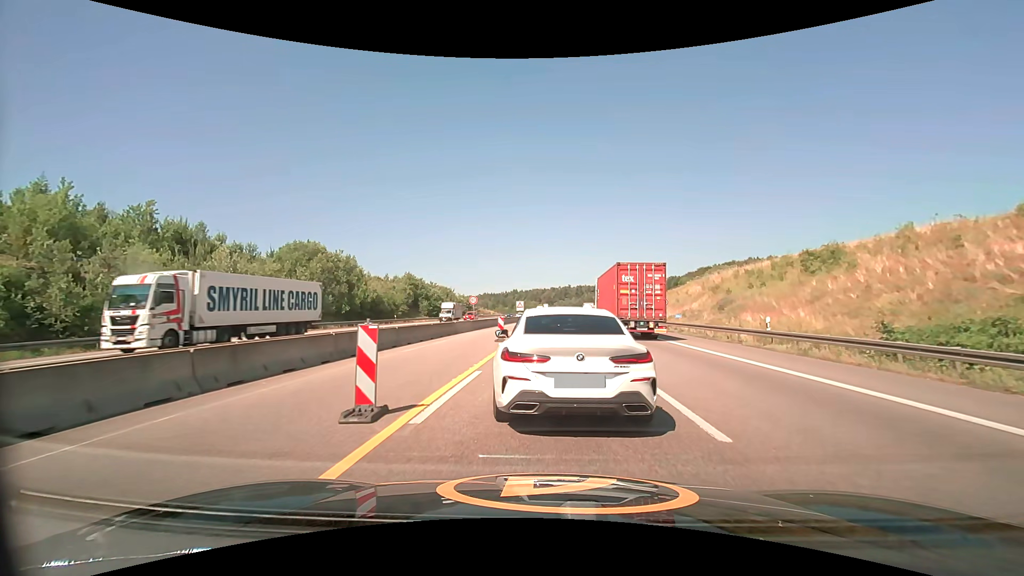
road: motorway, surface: asphalt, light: Day
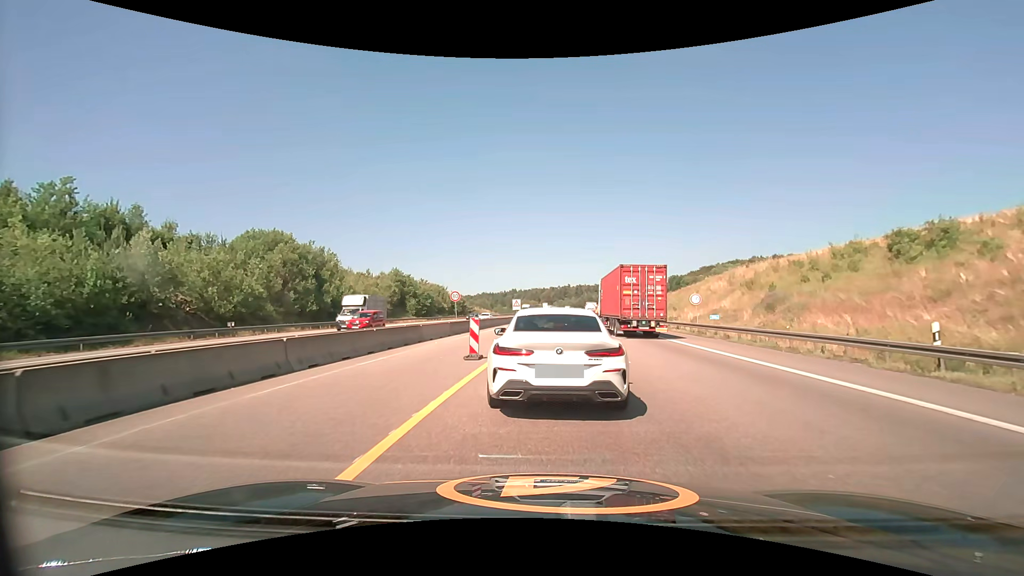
(0.0, +9.1) m; 0°
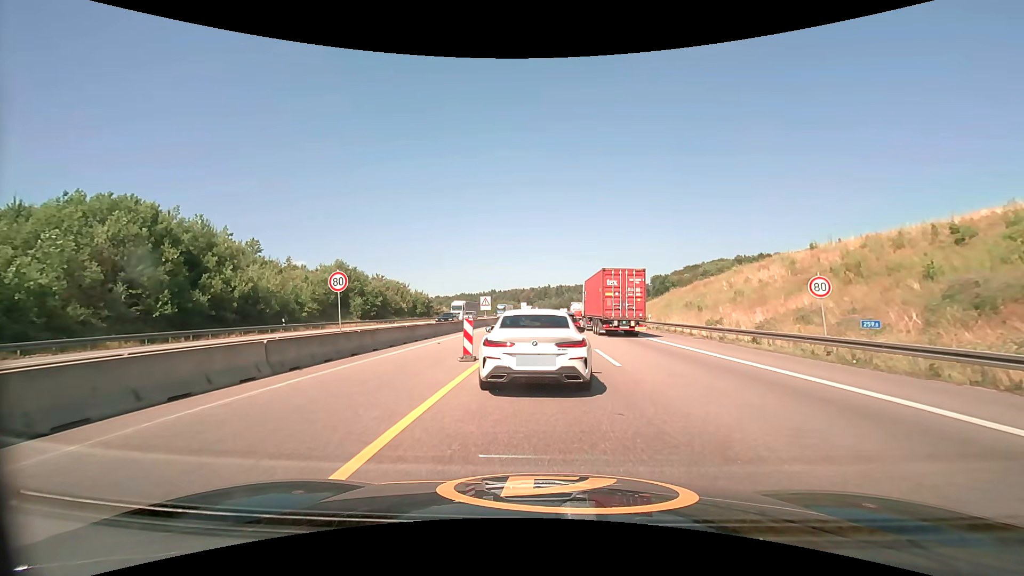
(+0.4, +18.2) m; +2°
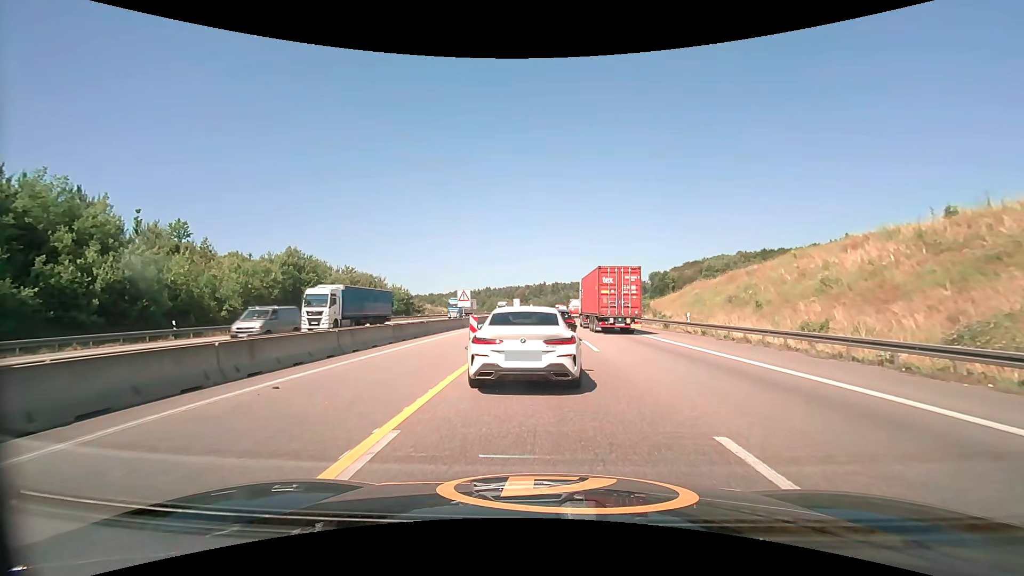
(+0.1, +13.4) m; 0°
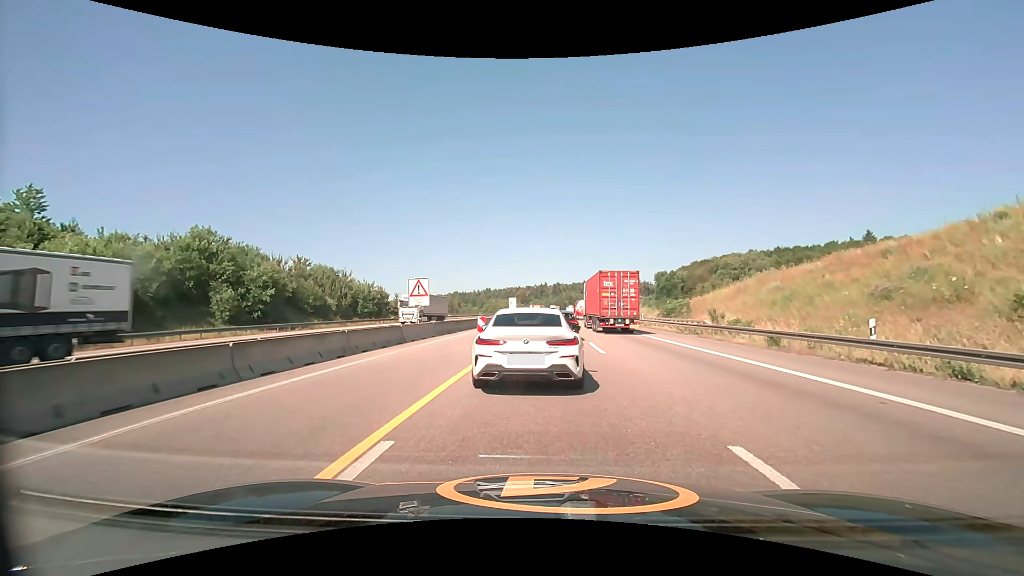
(0.0, +17.5) m; 0°
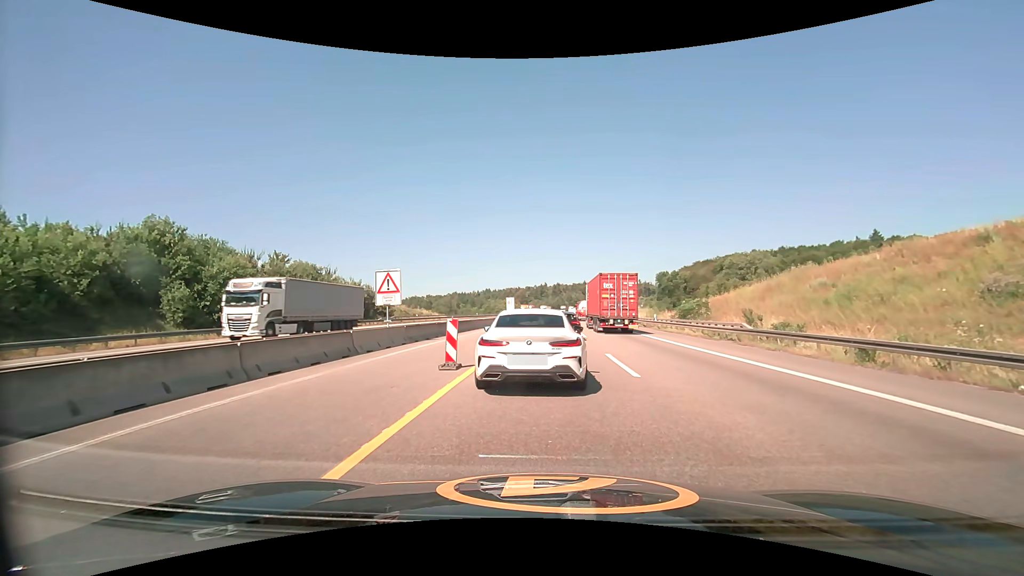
(0.0, +5.8) m; 0°
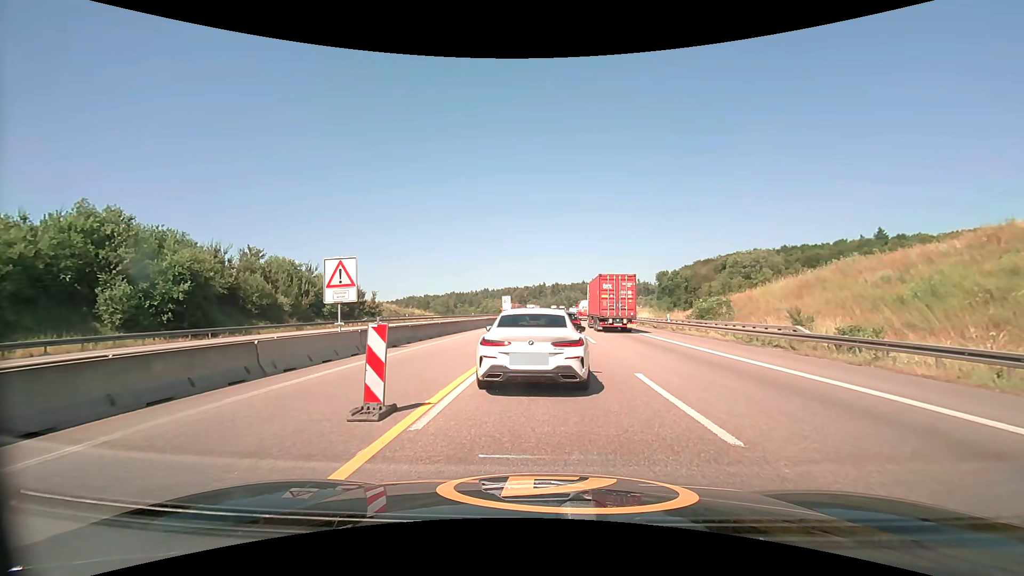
(0.0, +5.4) m; 0°
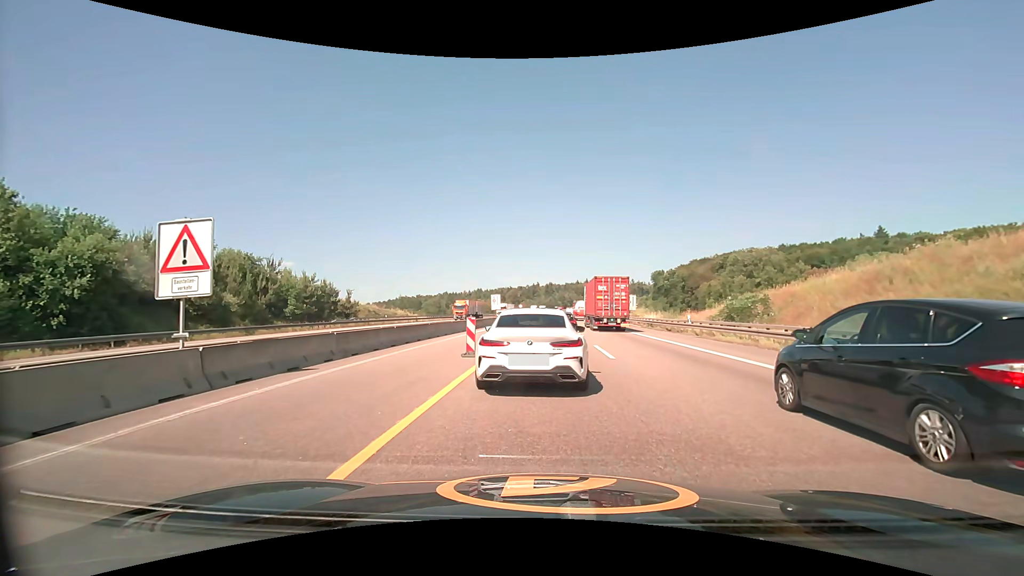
(0.0, +7.6) m; +1°
(0, +10) (0, +20) (0, +30) (+1, +40) (+1, +50) (+1, +60) (+1, +70) (+2, +80) (+2, +90) (+3, +100) m
